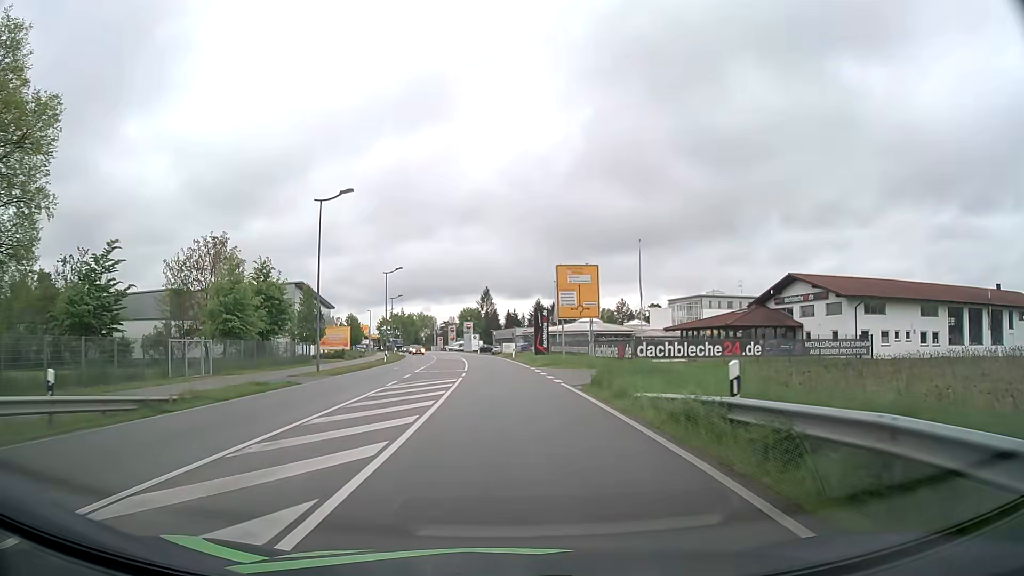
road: secondary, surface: asphalt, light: Day
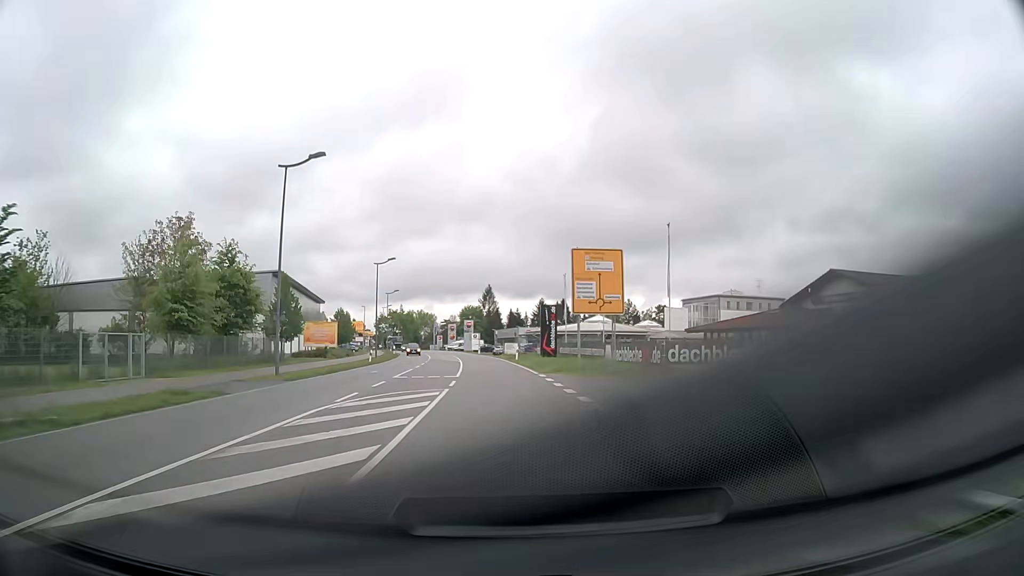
(0.0, +7.5) m; 0°
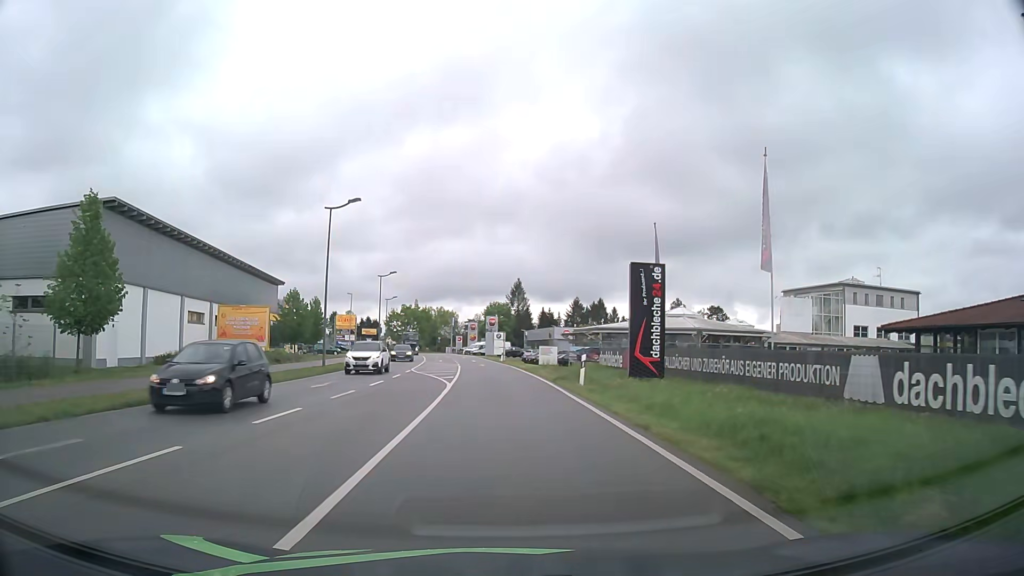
(-0.5, +30.6) m; -2°
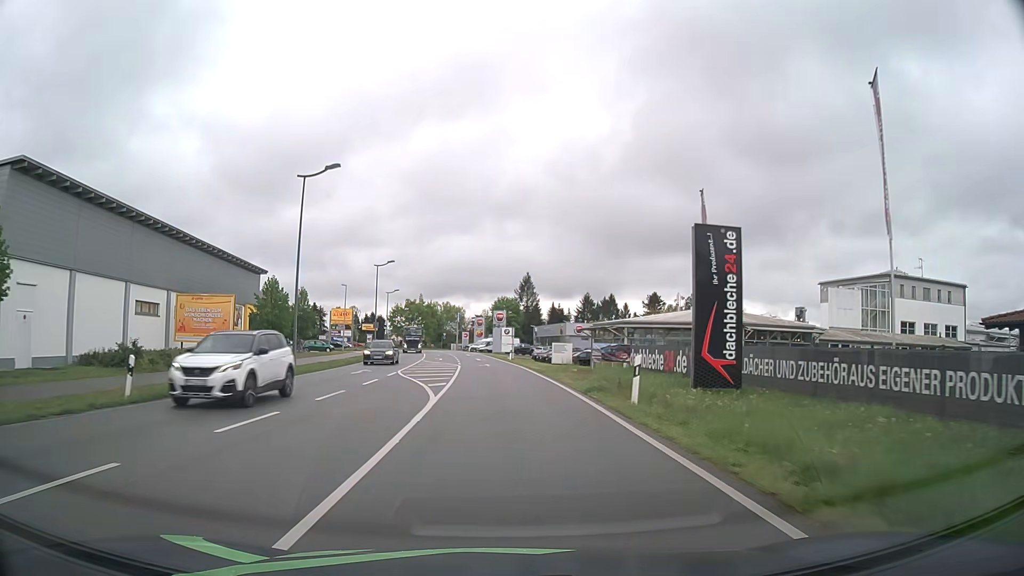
(-0.1, +7.8) m; -1°
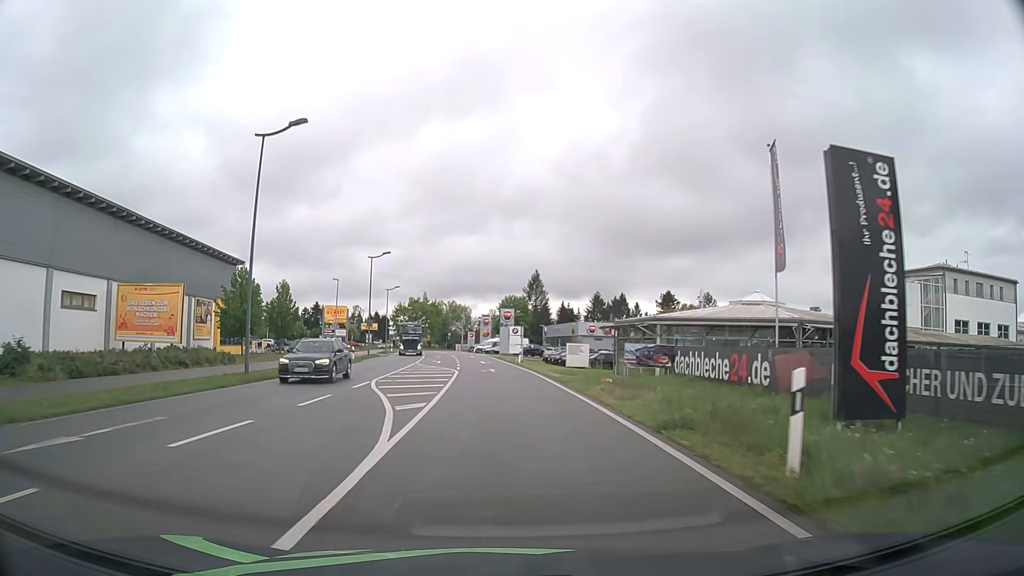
(0.0, +7.7) m; -1°
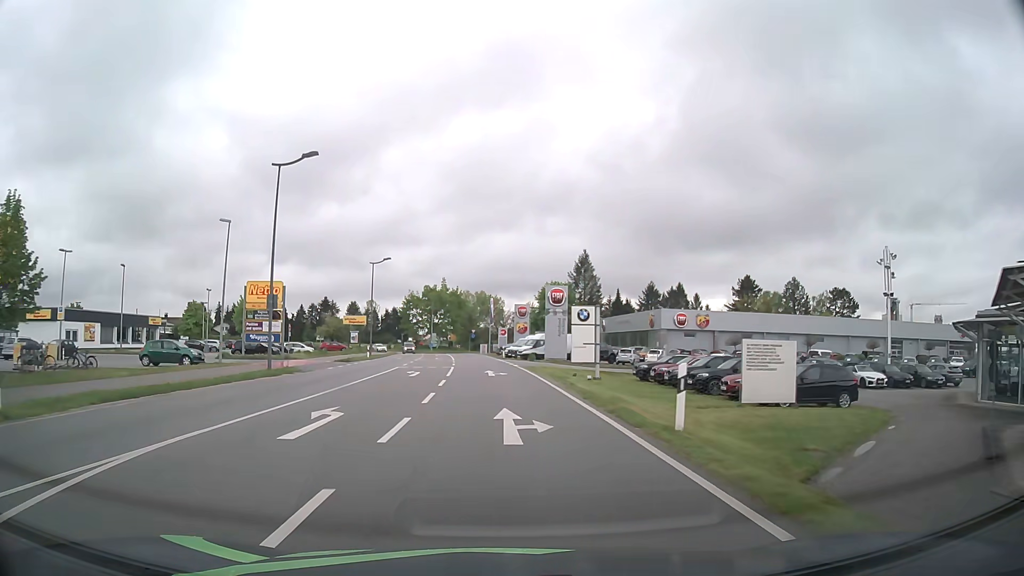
(-1.0, +38.1) m; -3°
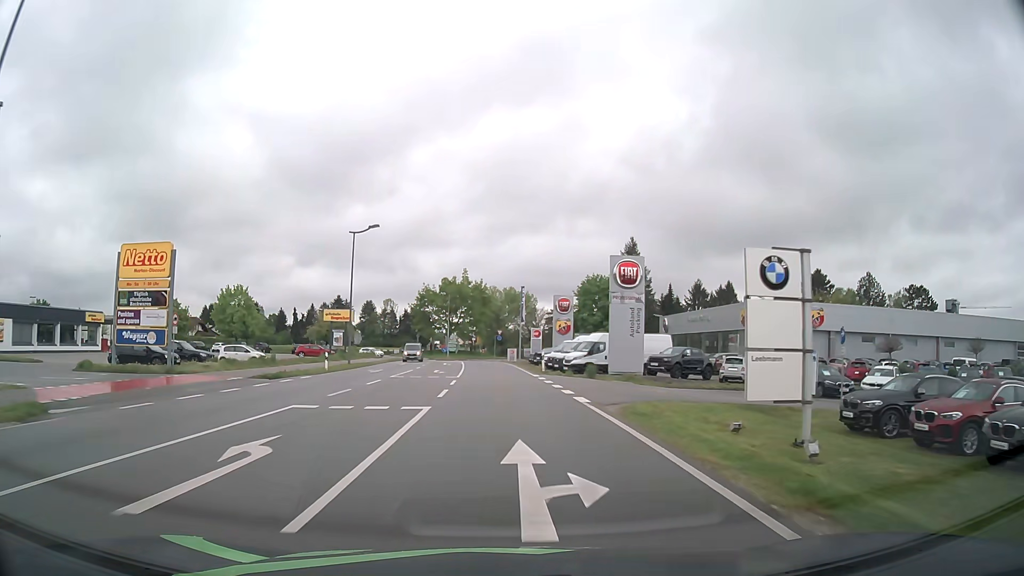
(-0.5, +22.6) m; -3°
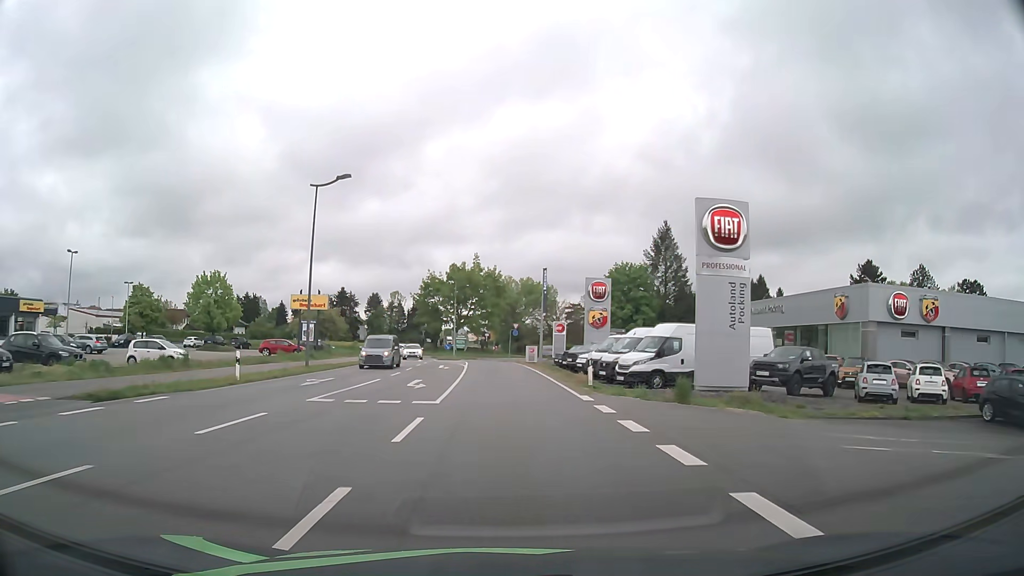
(-0.2, +14.7) m; -1°
(0, +10) (0, +20) (0, +30) (-1, +40) (-1, +50) (-2, +60) (-2, +70) (-1, +80) (+3, +89) (+7, +98) m
